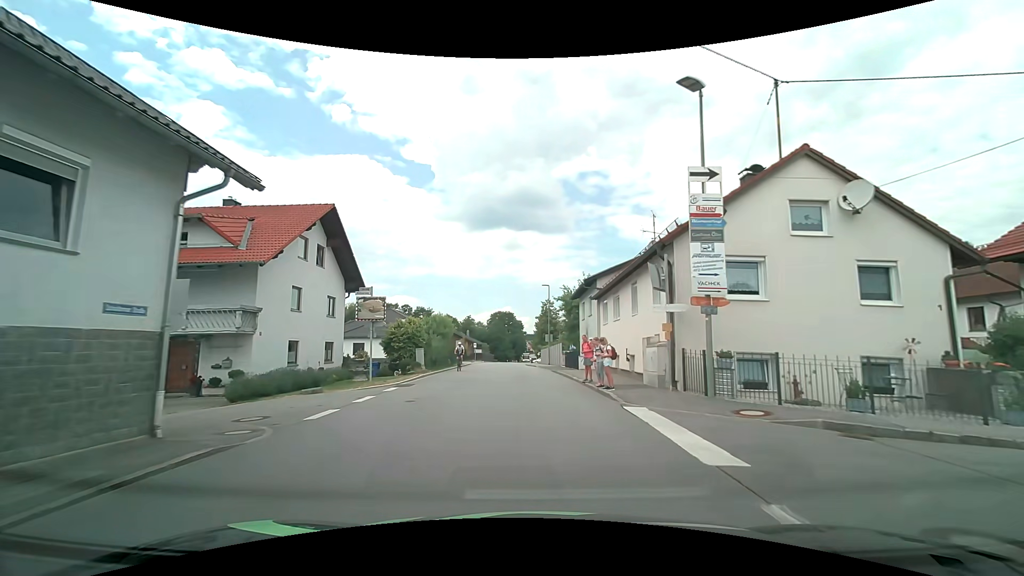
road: secondary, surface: asphalt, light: Day
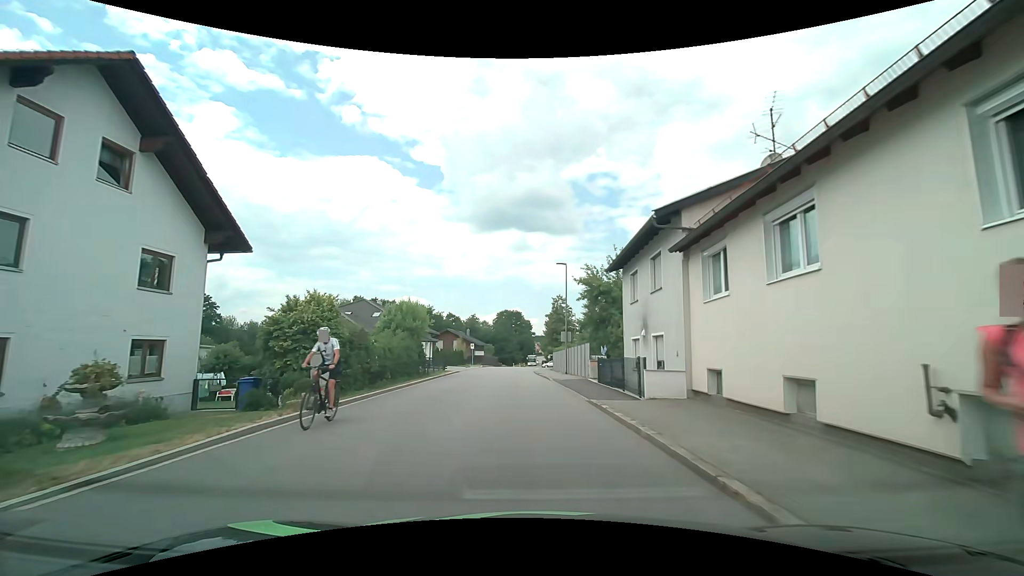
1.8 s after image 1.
(-0.1, +14.7) m; -1°
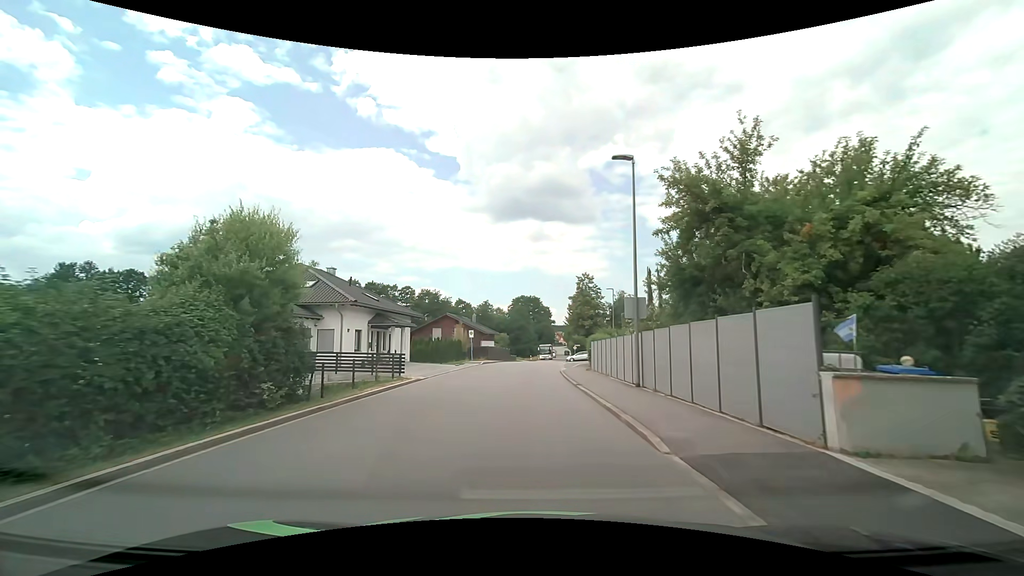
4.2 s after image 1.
(-0.3, +19.9) m; -2°
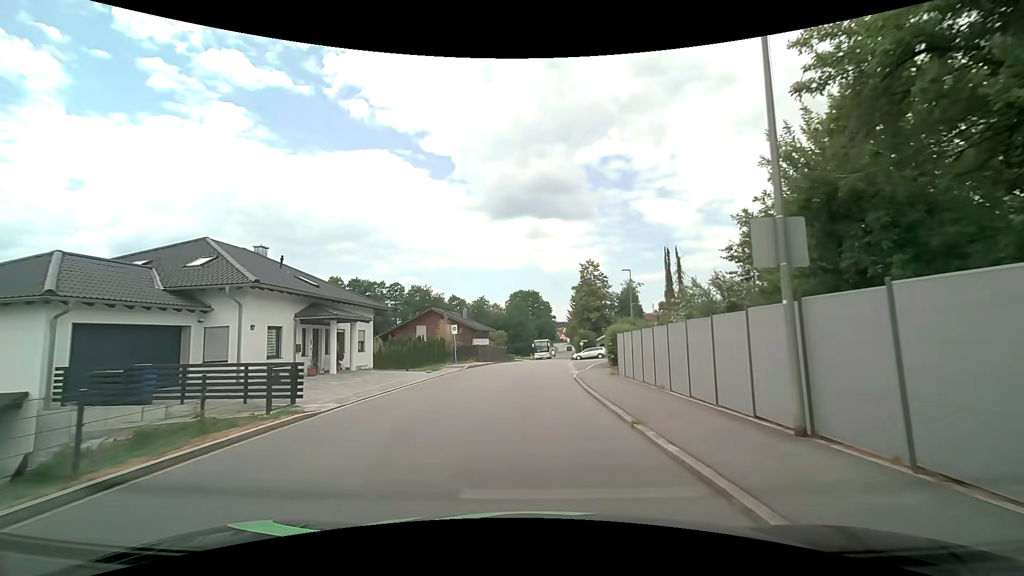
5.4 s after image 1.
(+0.2, +10.5) m; +1°
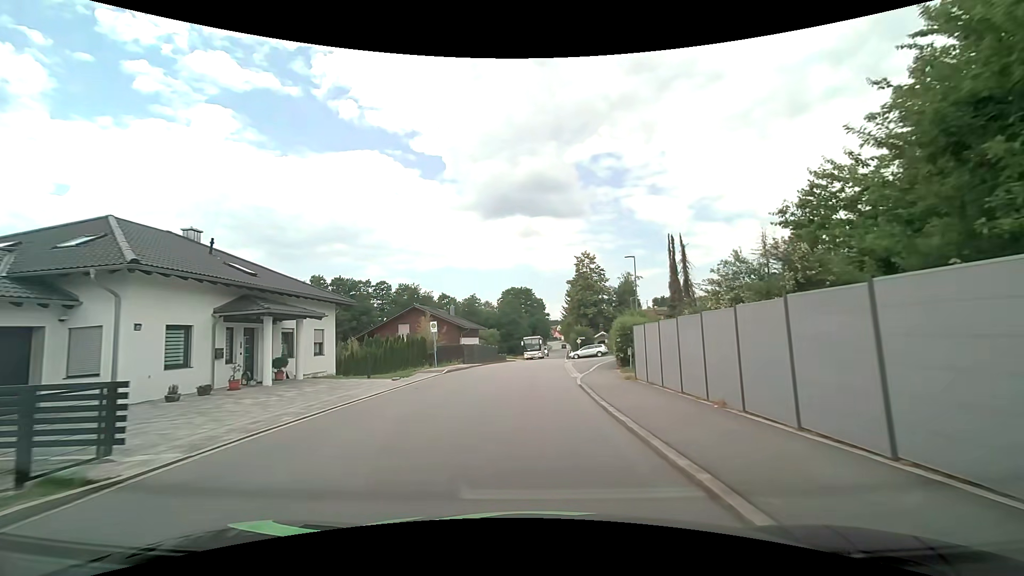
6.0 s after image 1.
(0.0, +5.4) m; +1°
